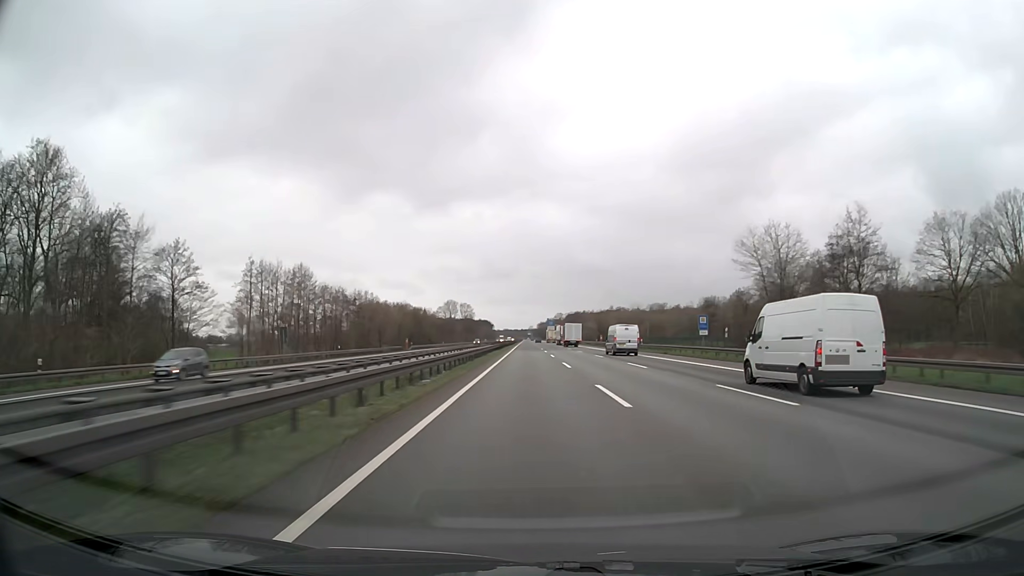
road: motorway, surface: asphalt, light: Day
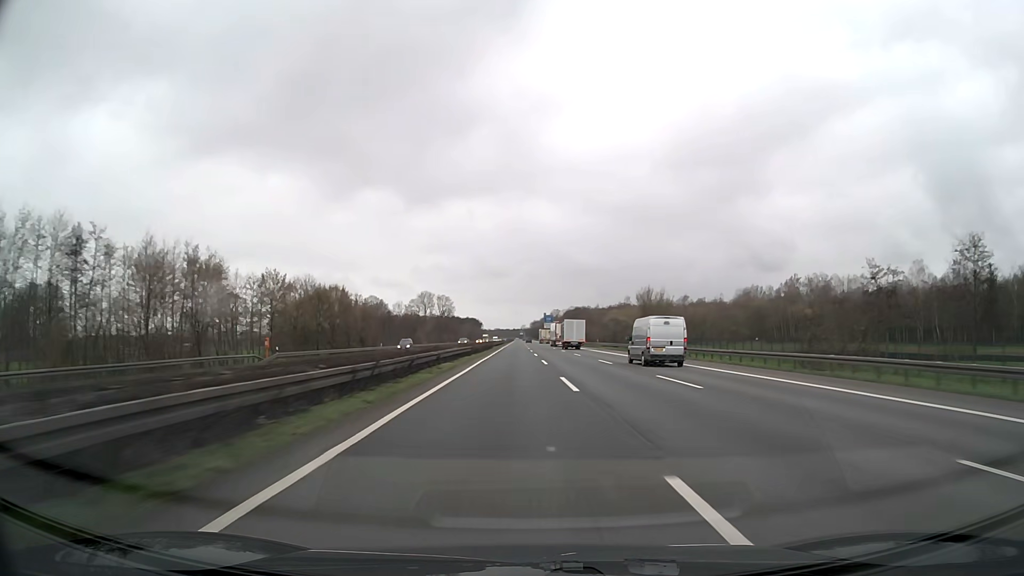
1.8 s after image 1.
(+0.4, +66.6) m; +1°
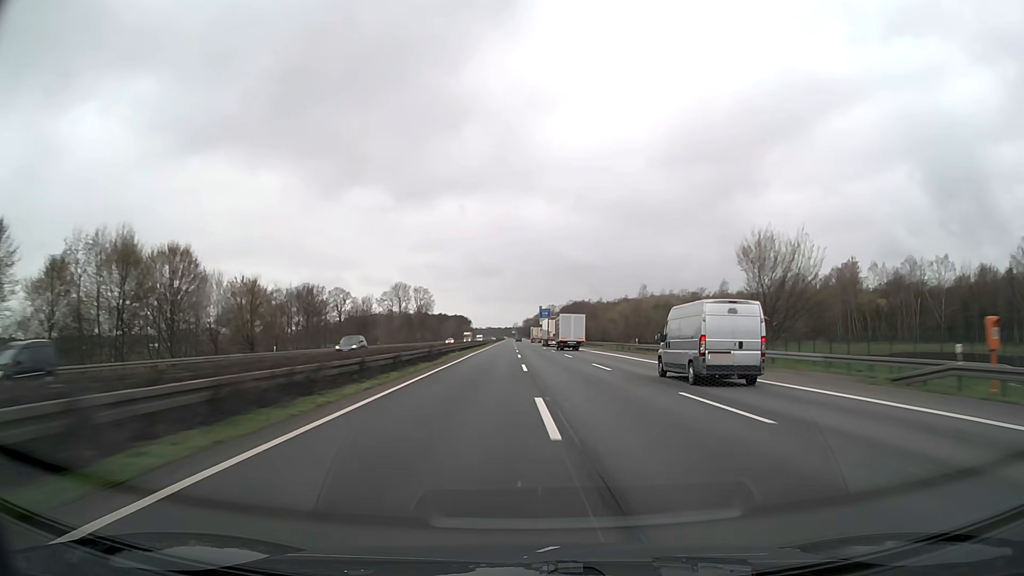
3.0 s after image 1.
(+0.2, +44.4) m; +1°
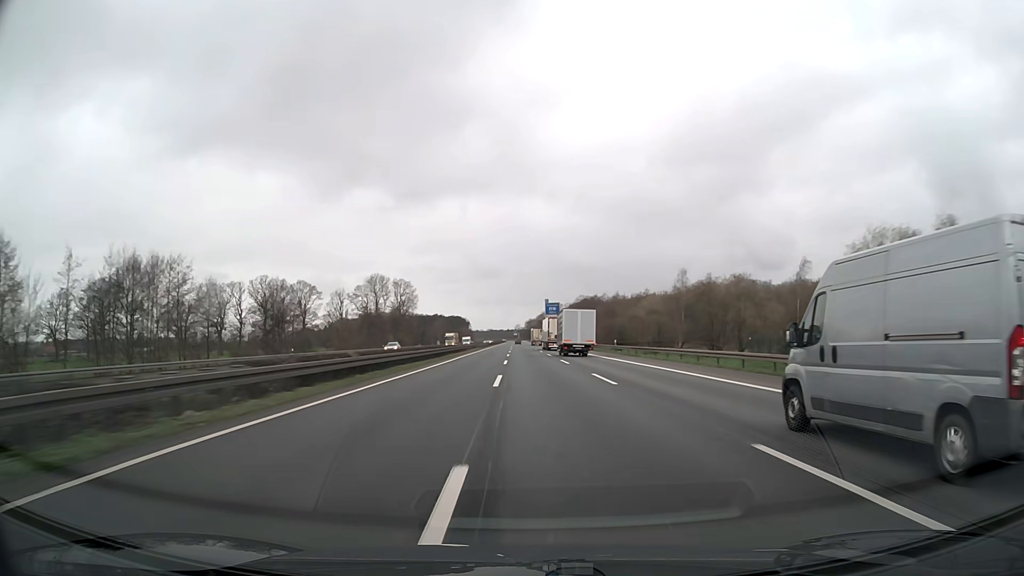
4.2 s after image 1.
(+0.1, +44.5) m; 0°
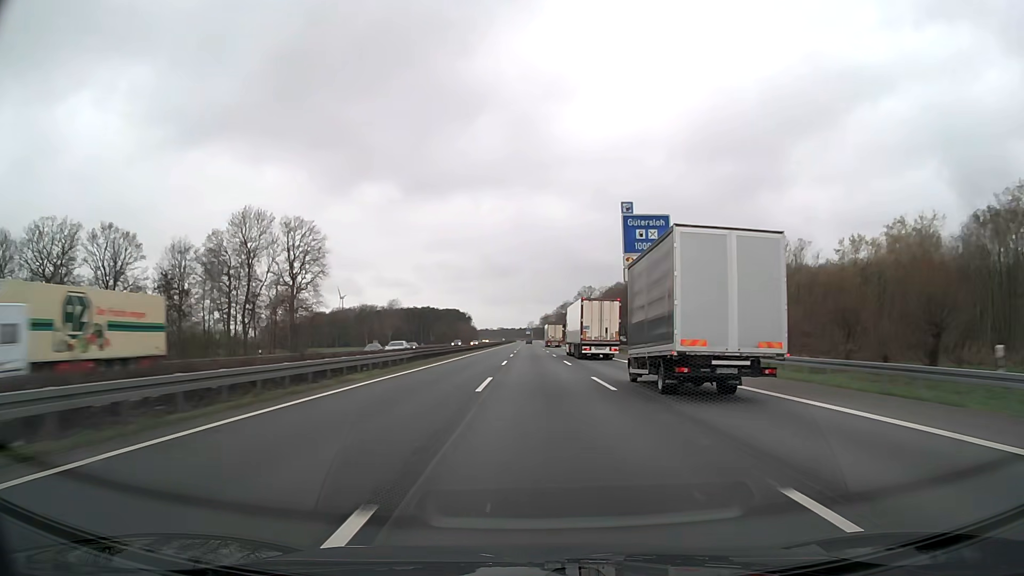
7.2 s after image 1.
(-1.8, +111.2) m; -1°
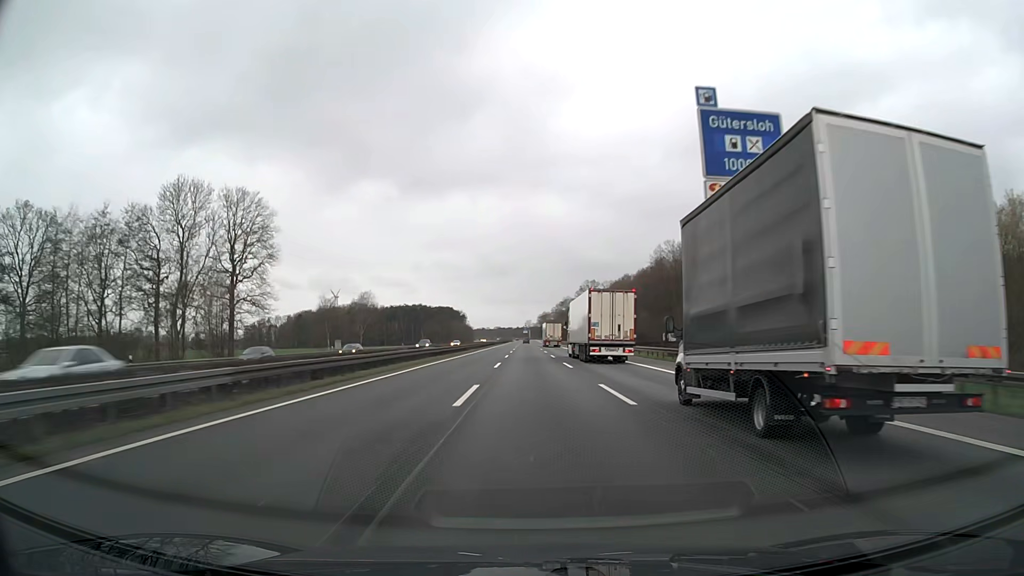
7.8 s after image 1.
(+0.1, +22.3) m; 0°
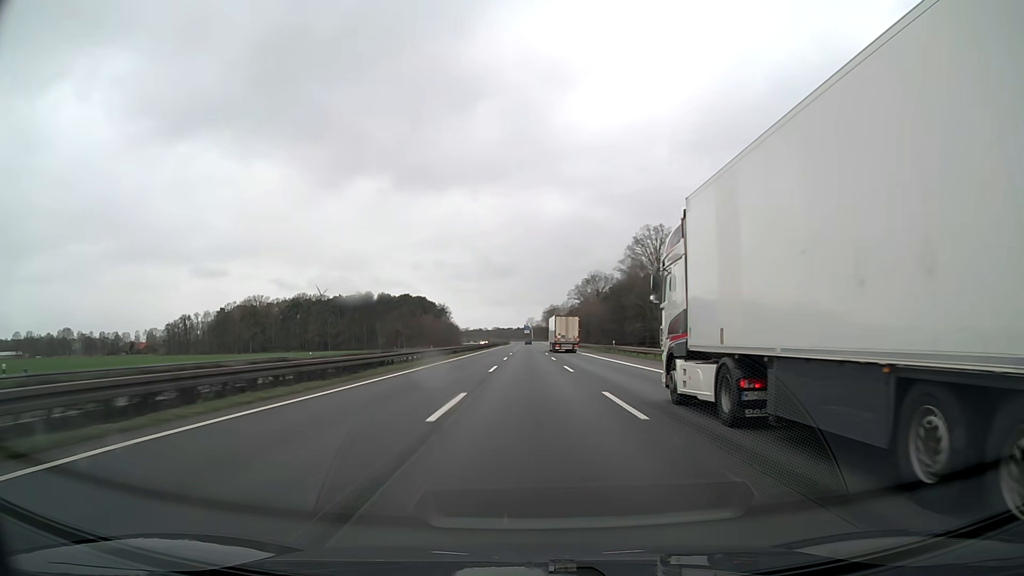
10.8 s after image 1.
(-0.3, +111.2) m; 0°
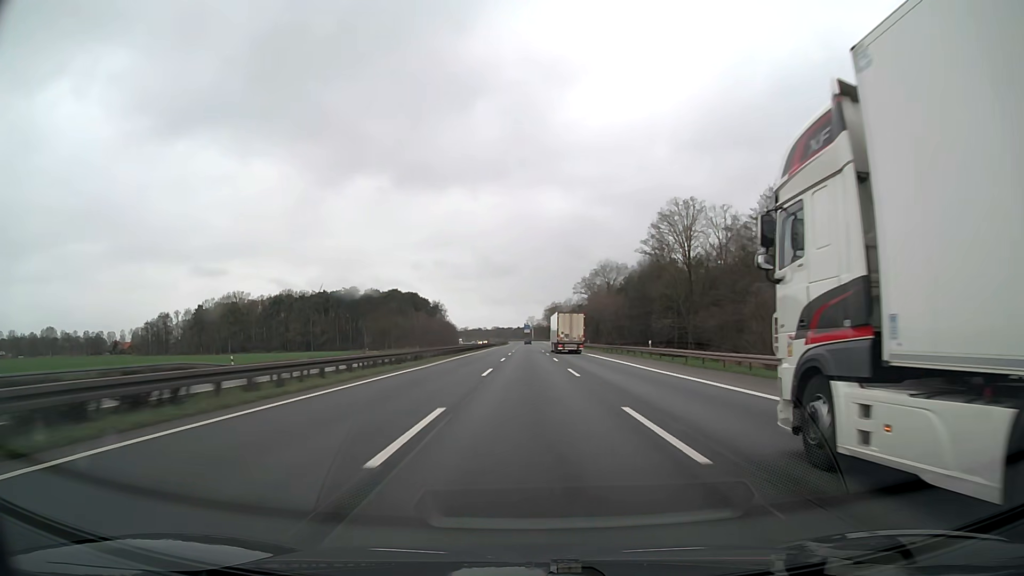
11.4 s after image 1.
(-0.1, +22.3) m; 0°
(0, +10) (0, +20) (0, +30) (0, +40) (0, +50) (0, +60) (0, +70) (0, +80) (0, +90) (0, +100) m
